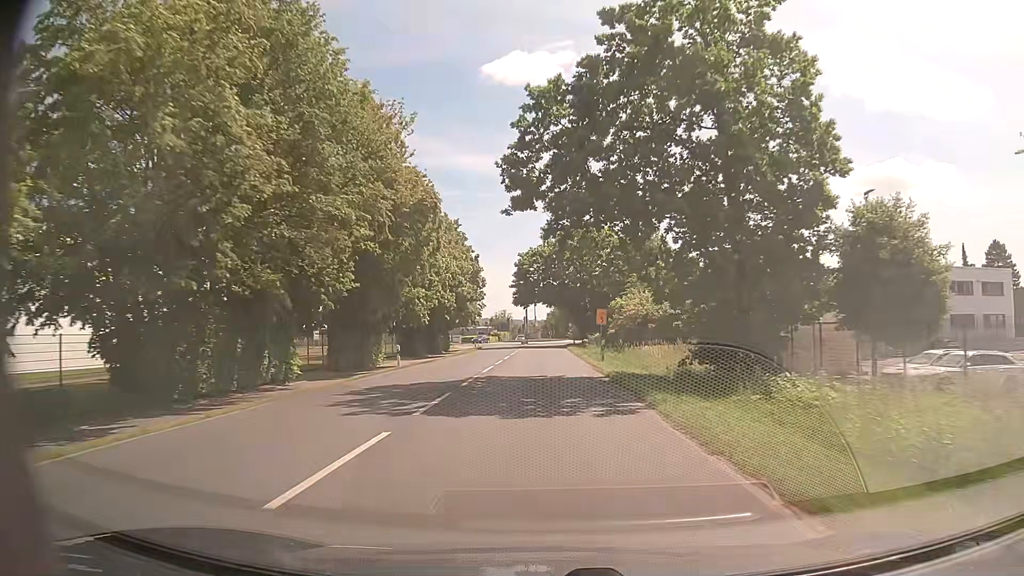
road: secondary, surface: asphalt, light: Day
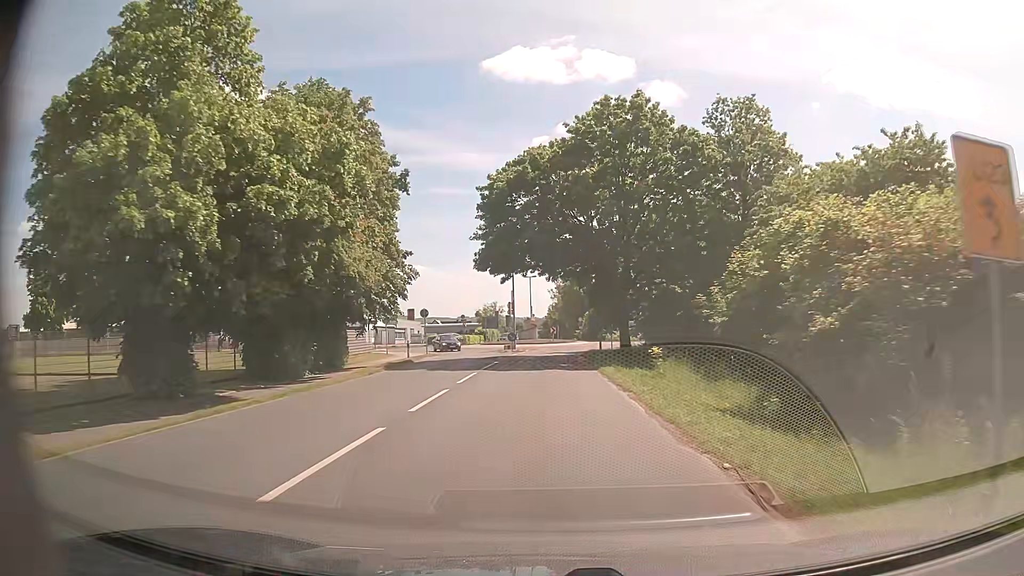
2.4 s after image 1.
(0.0, +35.8) m; 0°
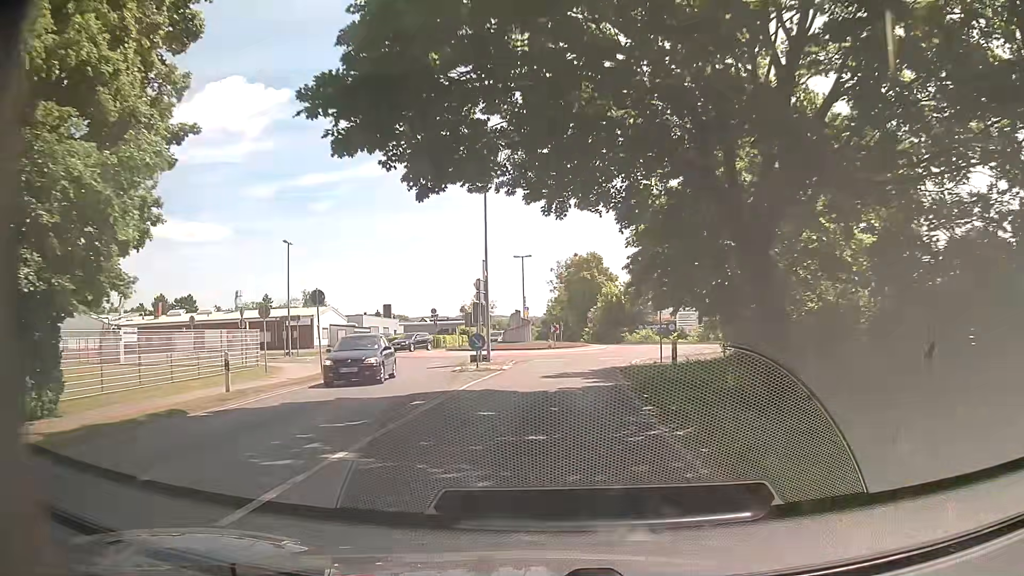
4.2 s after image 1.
(0.0, +21.9) m; 0°
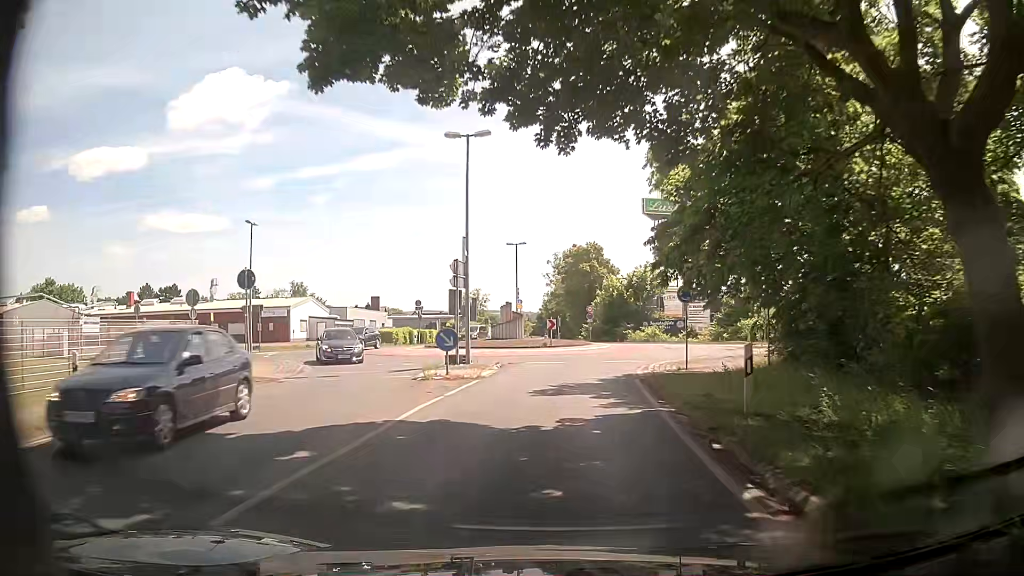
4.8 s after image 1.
(0.0, +6.0) m; 0°
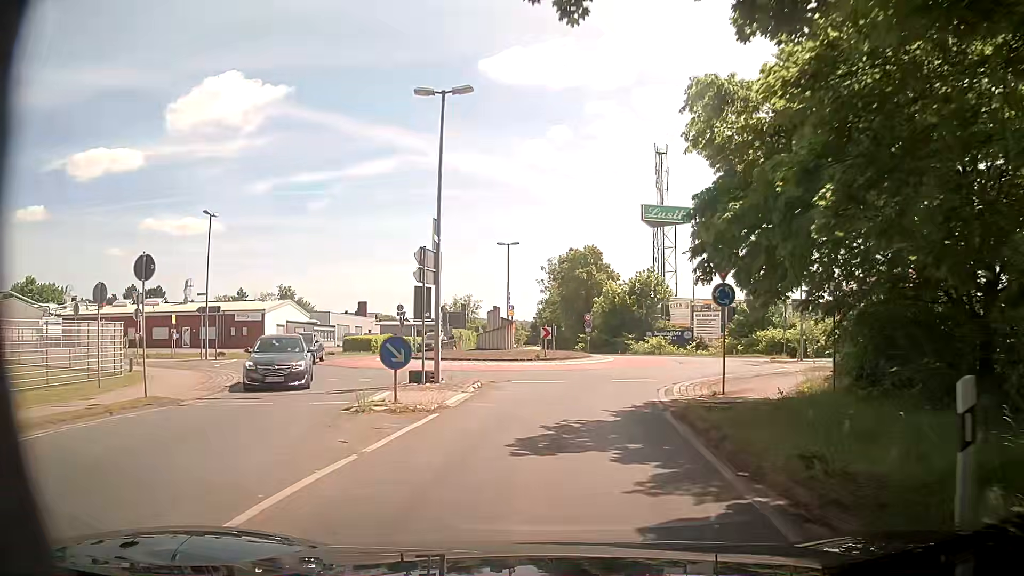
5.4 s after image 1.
(0.0, +5.3) m; +2°
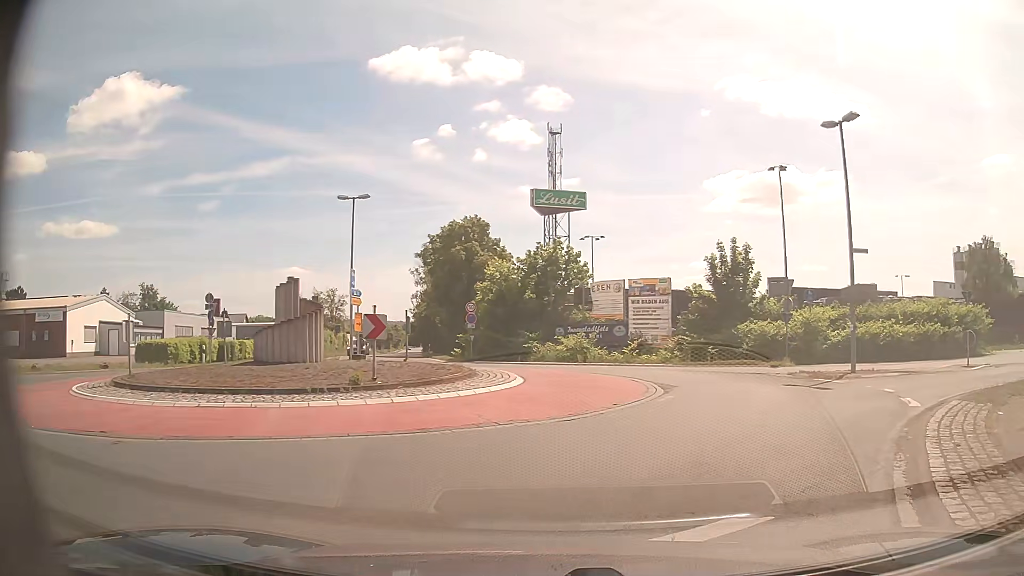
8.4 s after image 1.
(+0.3, +16.7) m; +8°
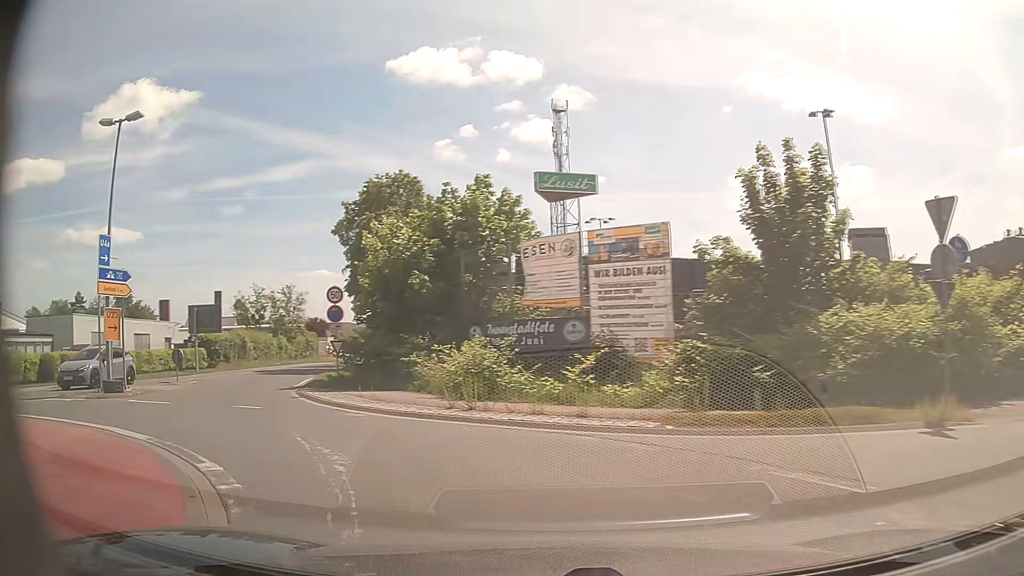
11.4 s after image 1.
(+4.1, +17.1) m; -1°
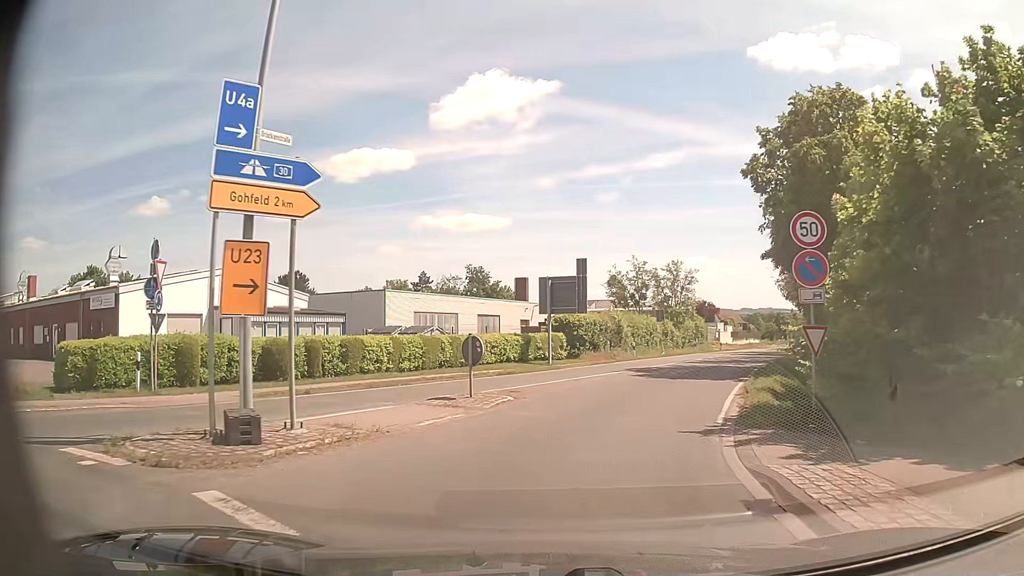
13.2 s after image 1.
(-4.4, +11.8) m; -33°
(+1, +10) (+3, +20) (+7, +29) (+11, +38) (+15, +47) (+19, +56) (+23, +66) (+27, +75) (+31, +84) (+35, +93) m
